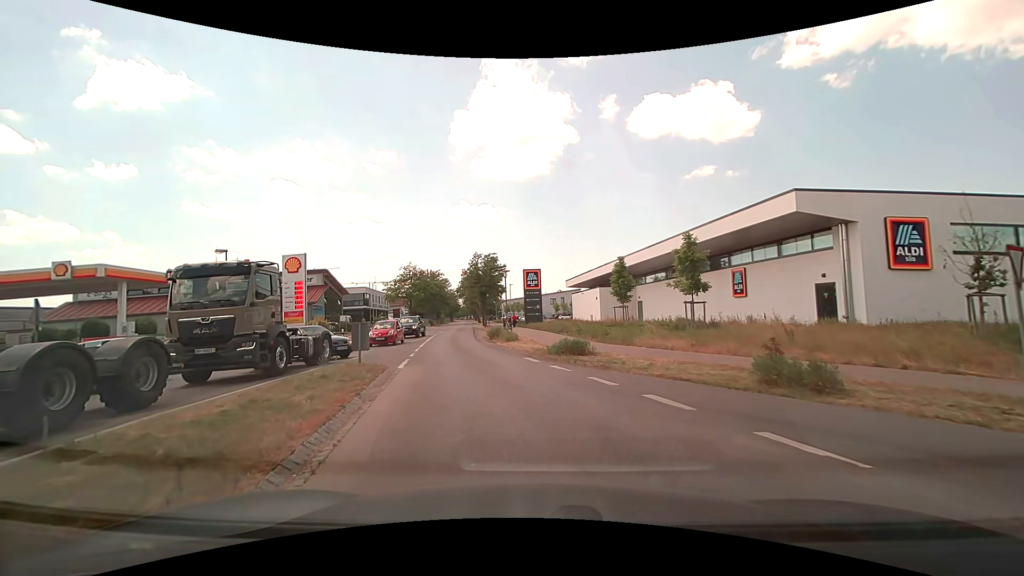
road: tertiary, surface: asphalt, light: Day
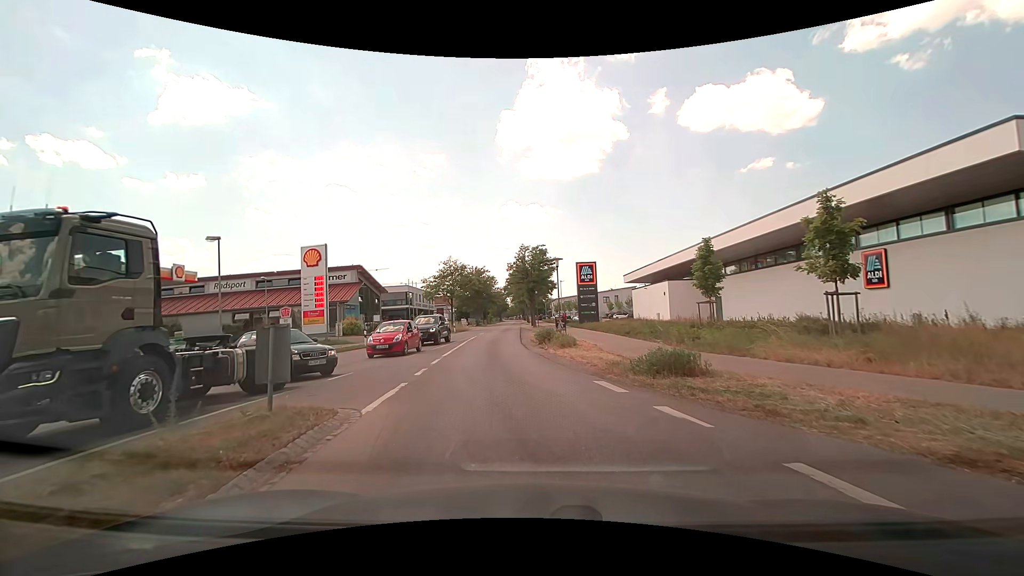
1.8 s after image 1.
(-0.4, +7.1) m; -6°
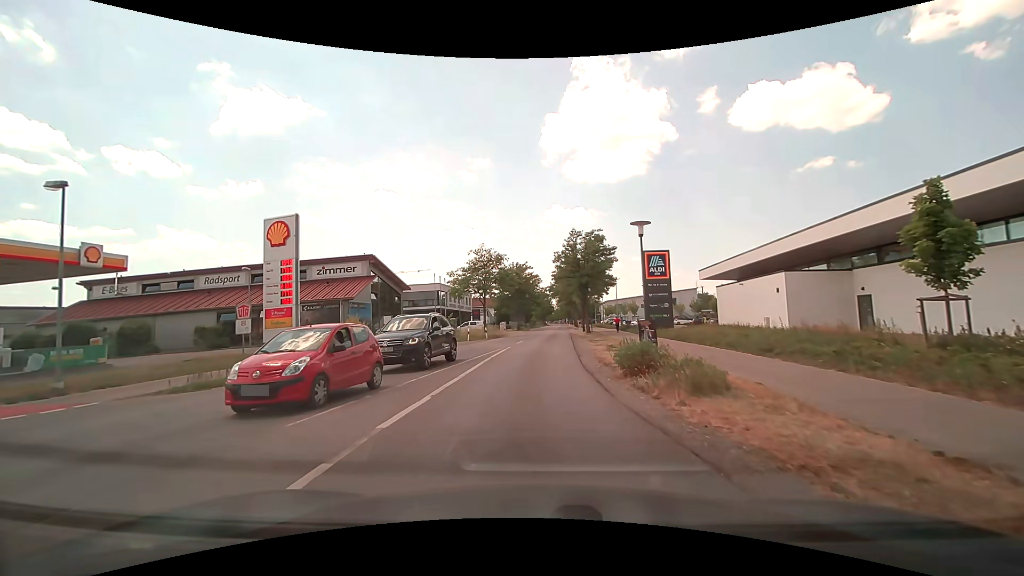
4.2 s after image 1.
(-0.7, +12.5) m; -5°
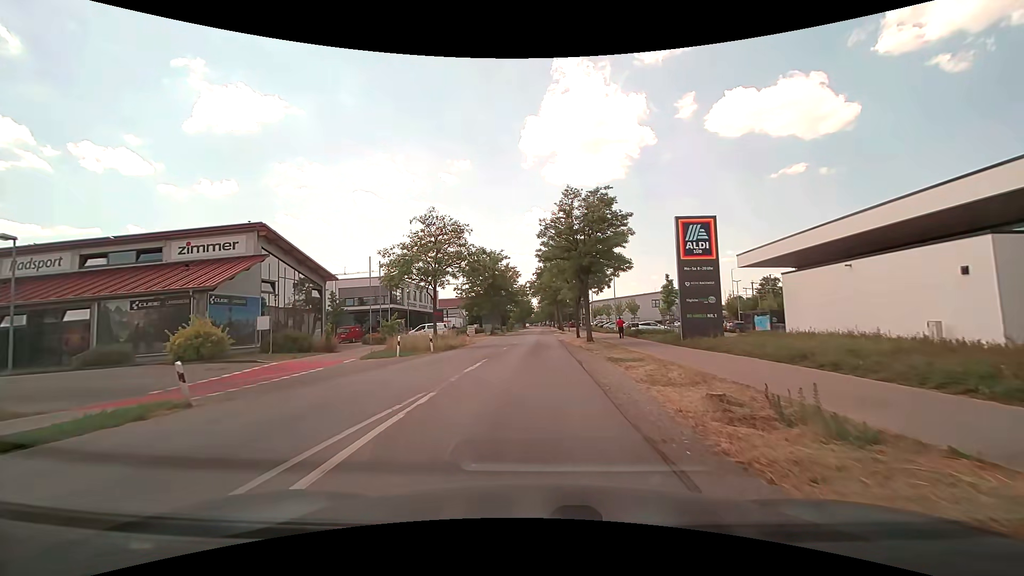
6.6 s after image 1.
(+0.3, +16.4) m; +3°
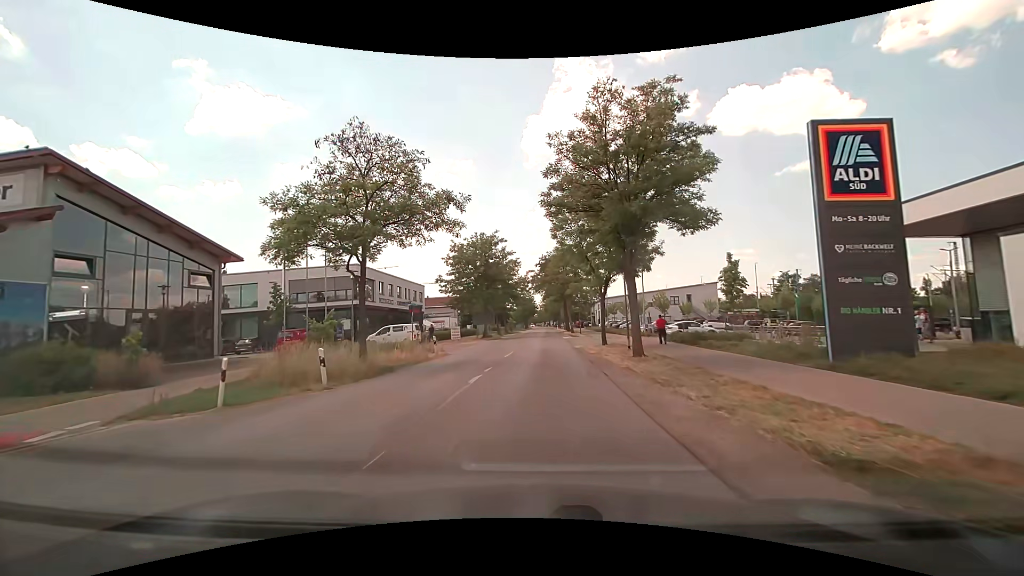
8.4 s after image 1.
(-0.2, +14.5) m; -1°
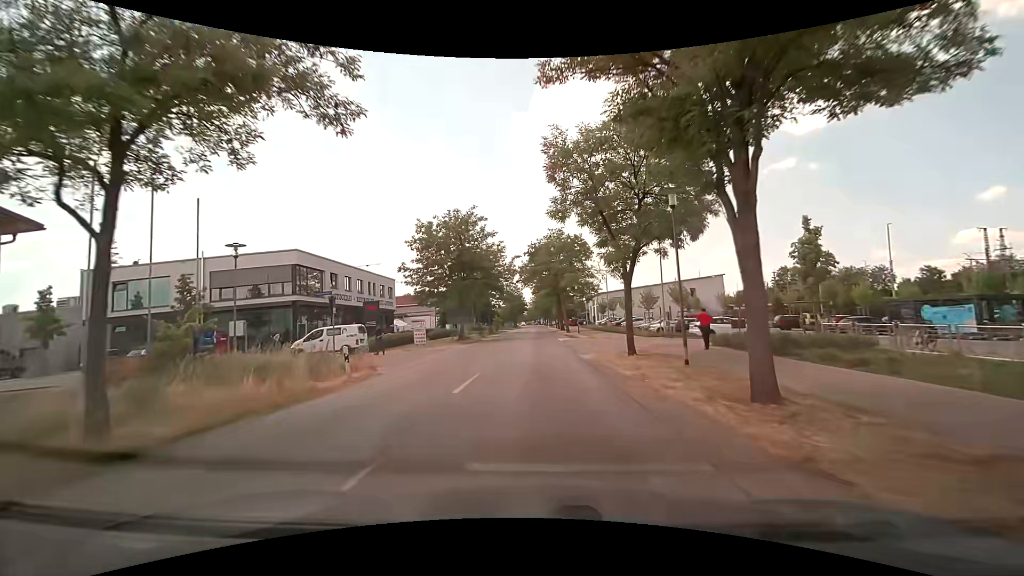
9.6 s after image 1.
(+0.1, +10.8) m; +1°
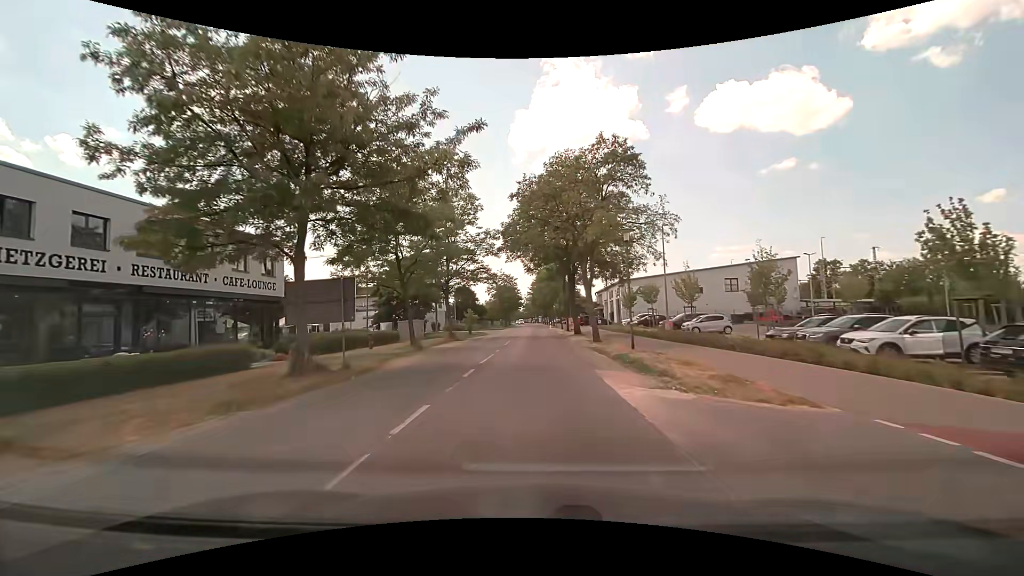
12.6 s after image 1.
(+0.1, +29.7) m; 0°
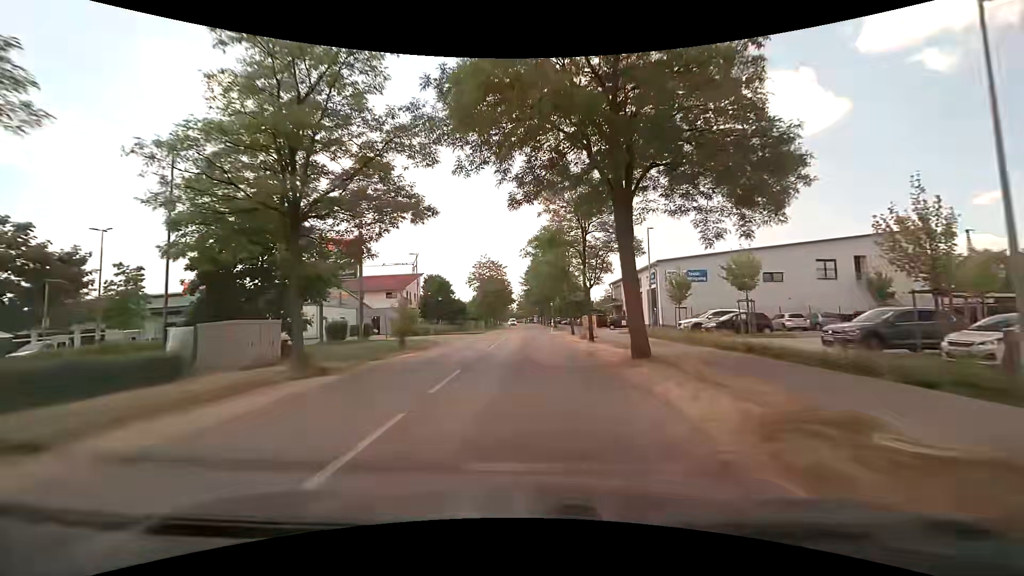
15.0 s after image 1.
(+0.1, +24.9) m; +1°
(0, +10) (0, +20) (0, +30) (0, +40) (0, +50) (-1, +60) (-1, +70) (-1, +80) (-1, +90) (-1, +100) m
